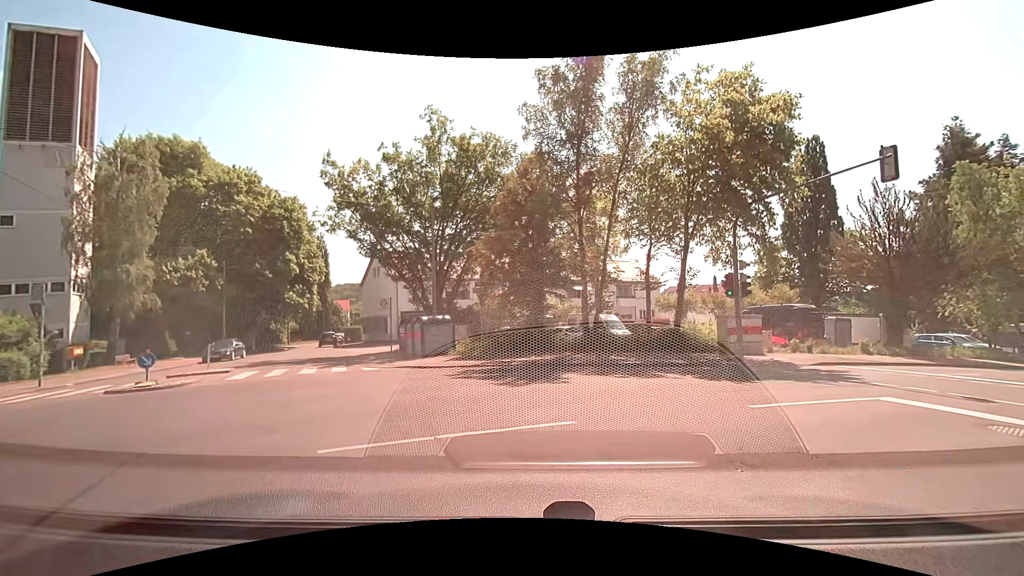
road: residential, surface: asphalt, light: Day
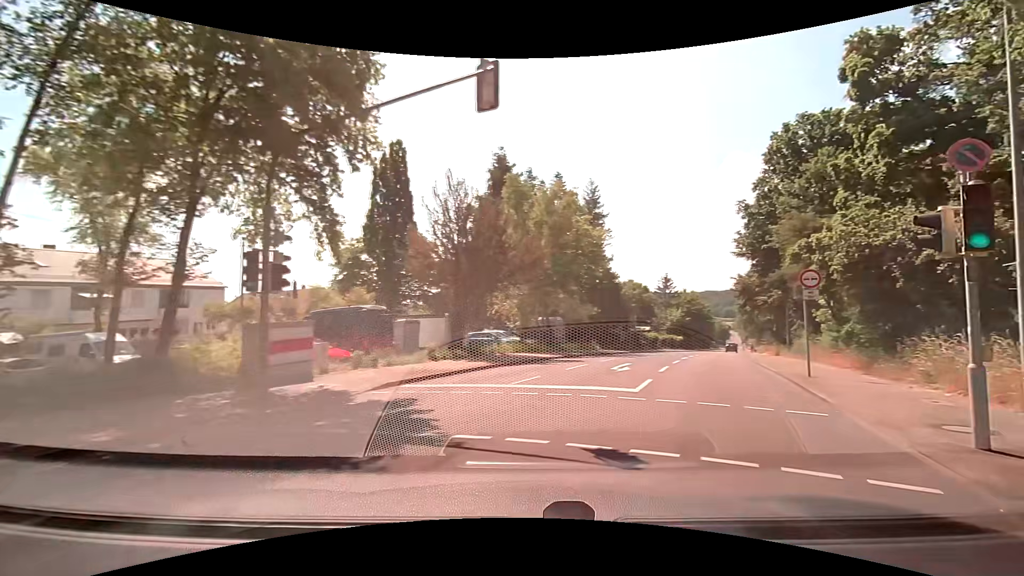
(+3.6, +7.3) m; +52°
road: tertiary
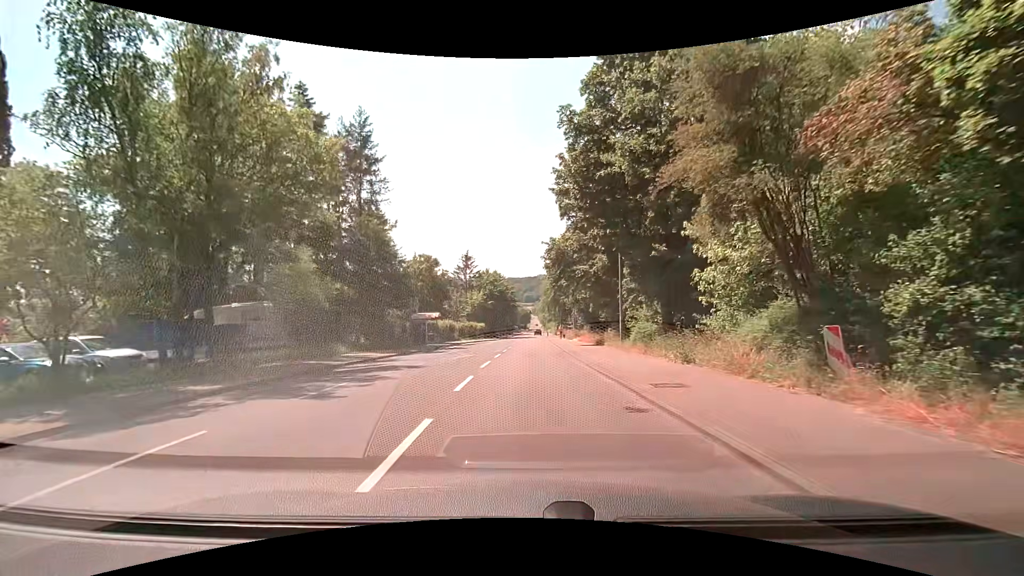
(+5.8, +18.2) m; +23°
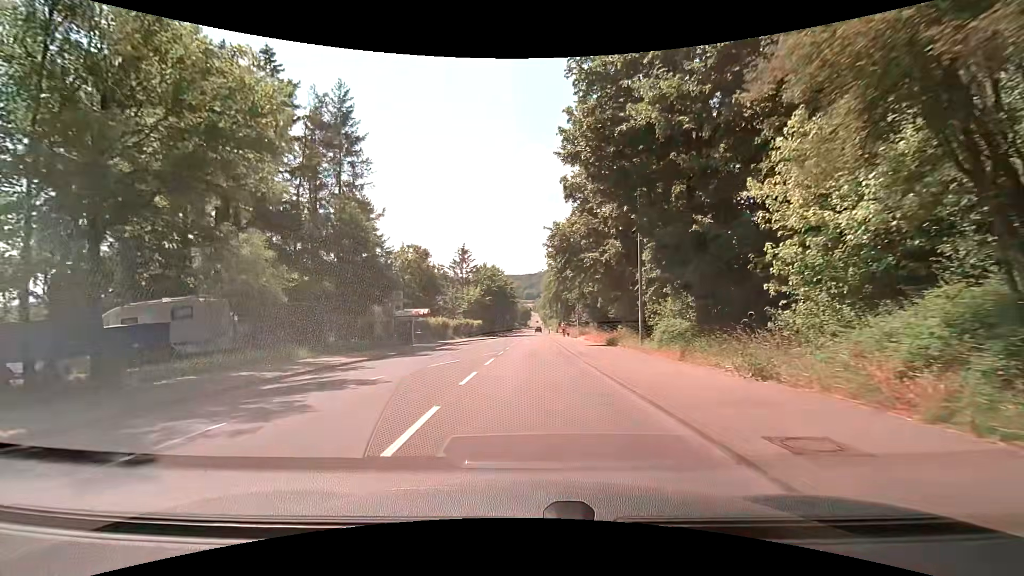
(0.0, +5.2) m; -1°
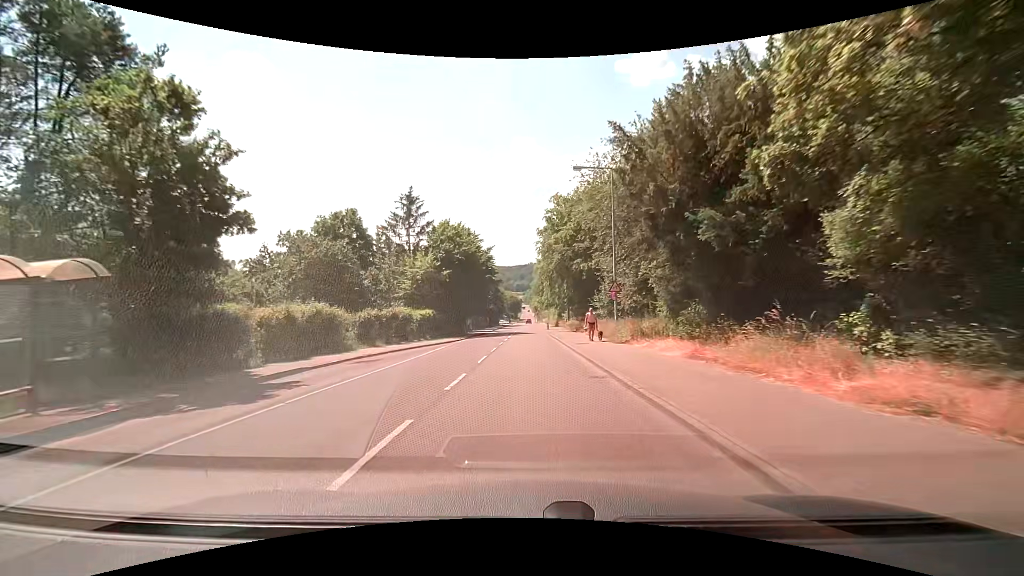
(+0.6, +31.9) m; +2°
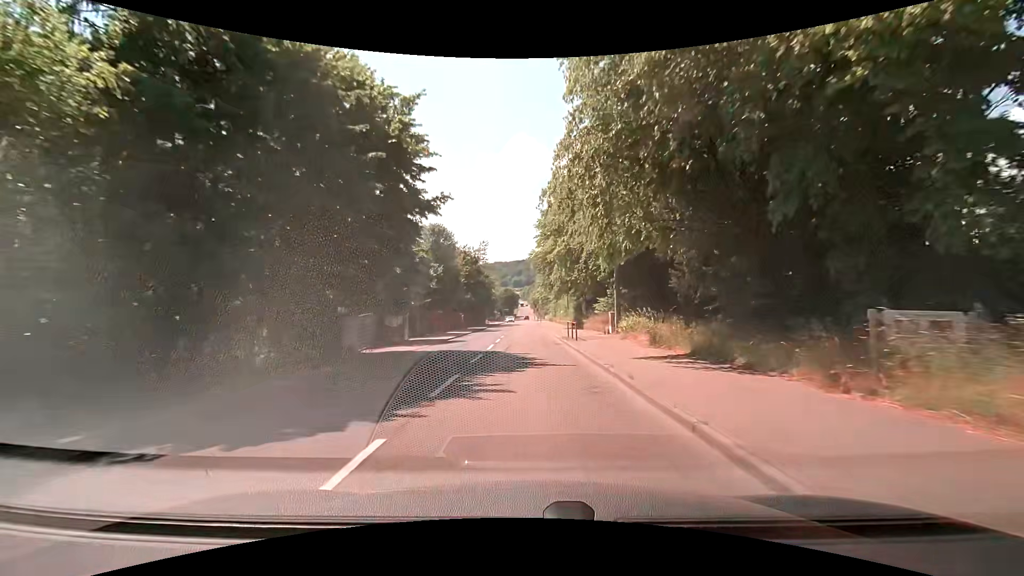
(-0.1, +37.1) m; 0°
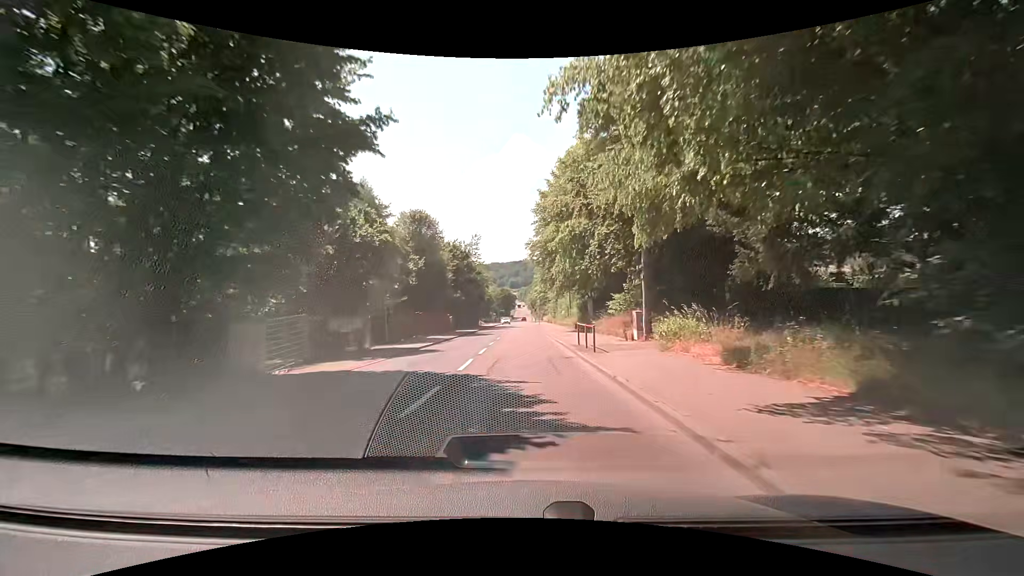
(0.0, +7.7) m; 0°
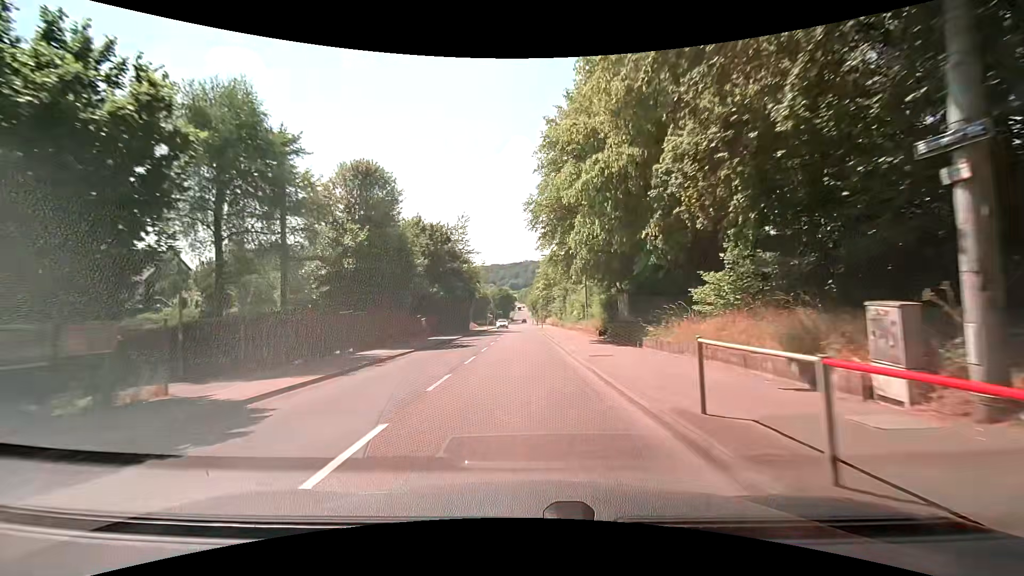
(+0.1, +15.4) m; 0°
(0, +10) (0, +20) (0, +30) (0, +40) (0, +50) (0, +60) (0, +70) (0, +80) (0, +90) (0, +100) m
